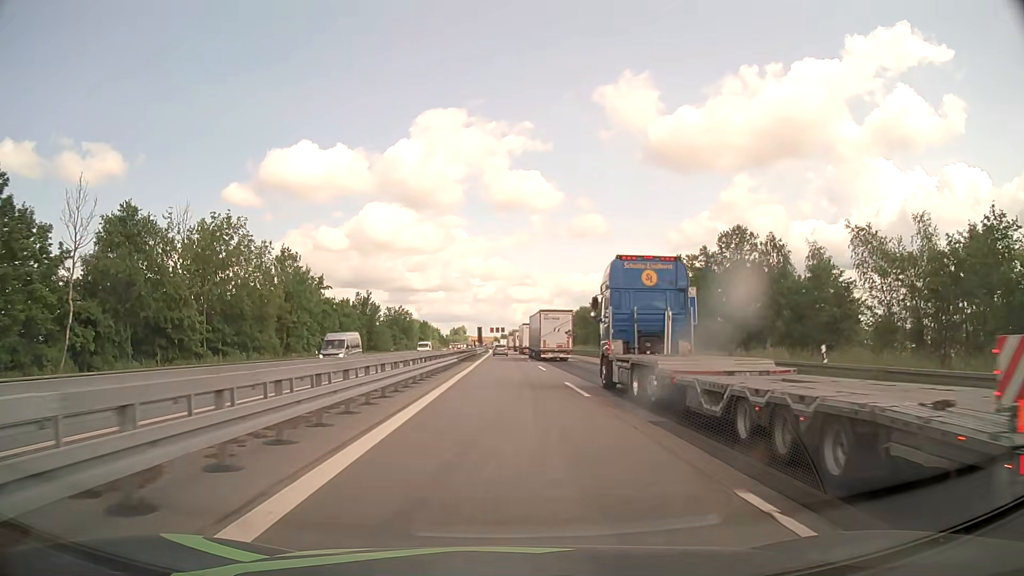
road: motorway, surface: asphalt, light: Day
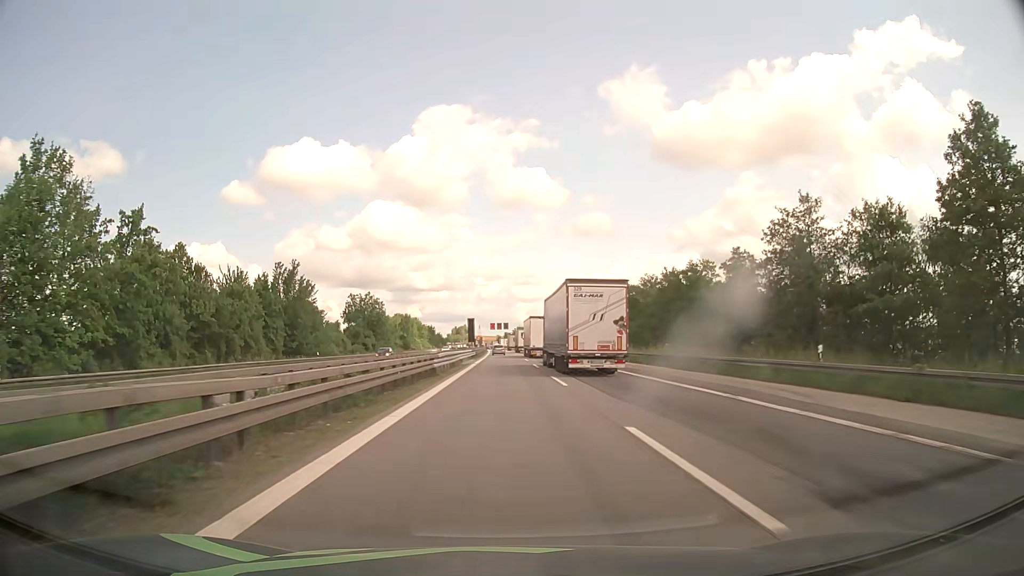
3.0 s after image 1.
(0.0, +48.0) m; 0°
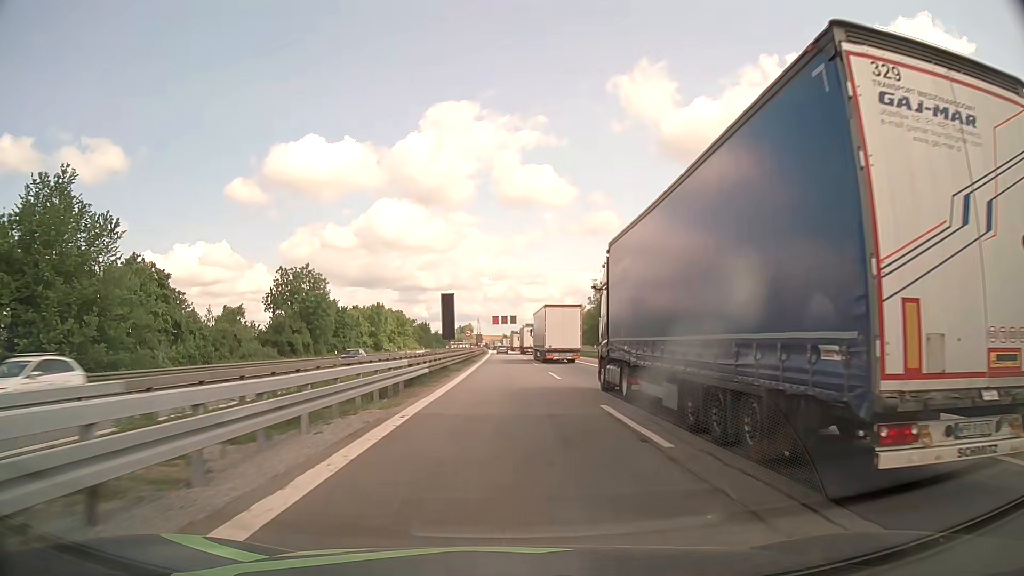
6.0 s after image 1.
(-0.3, +48.0) m; -1°
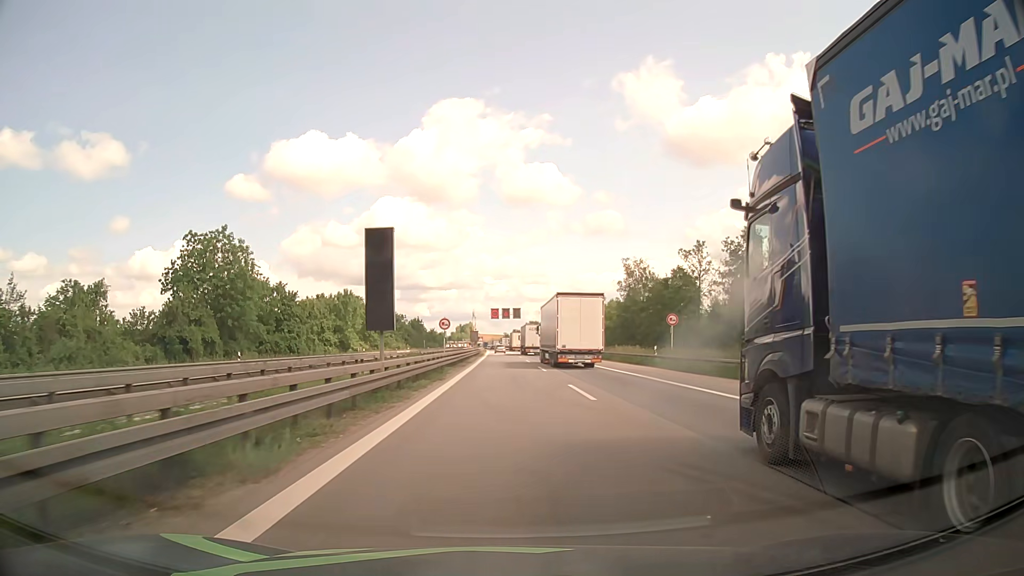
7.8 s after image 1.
(0.0, +28.8) m; 0°
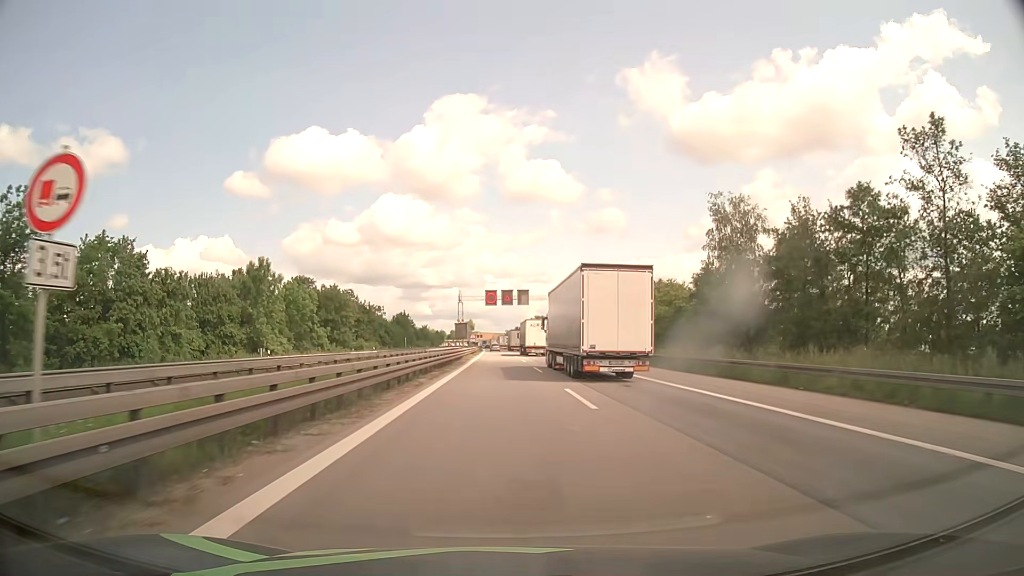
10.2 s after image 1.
(-0.1, +38.5) m; 0°
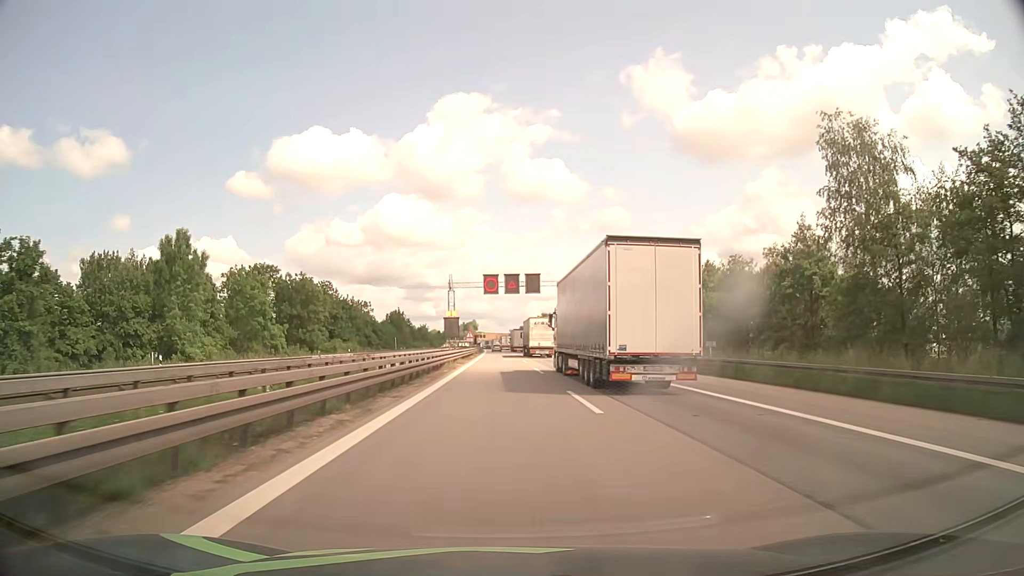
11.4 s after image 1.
(0.0, +19.2) m; 0°
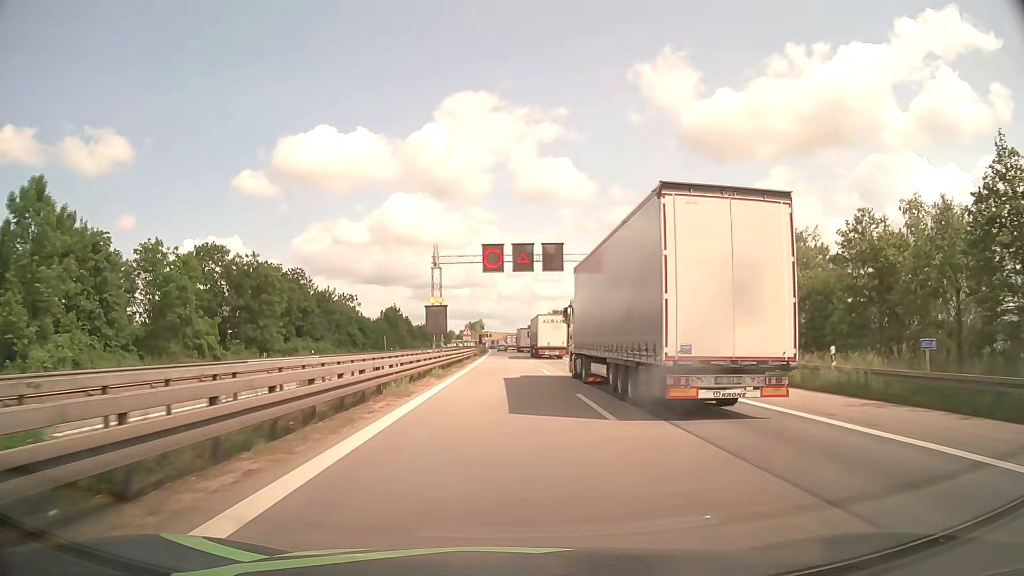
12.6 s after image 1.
(-0.2, +19.2) m; -1°
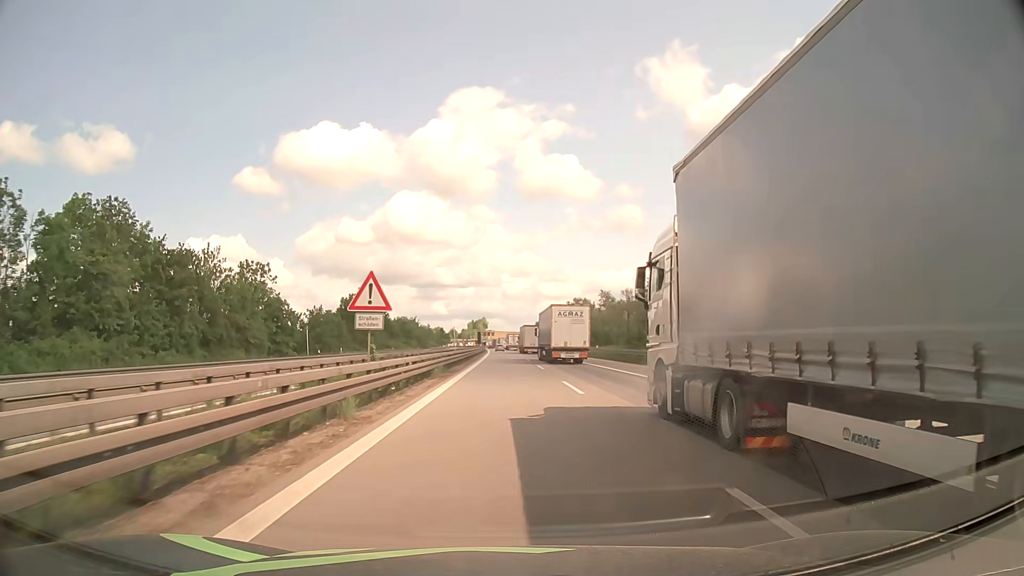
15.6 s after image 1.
(-0.2, +48.1) m; 0°
(0, +10) (0, +20) (0, +30) (0, +40) (0, +50) (0, +60) (0, +70) (0, +80) (0, +90) (-1, +100) m
